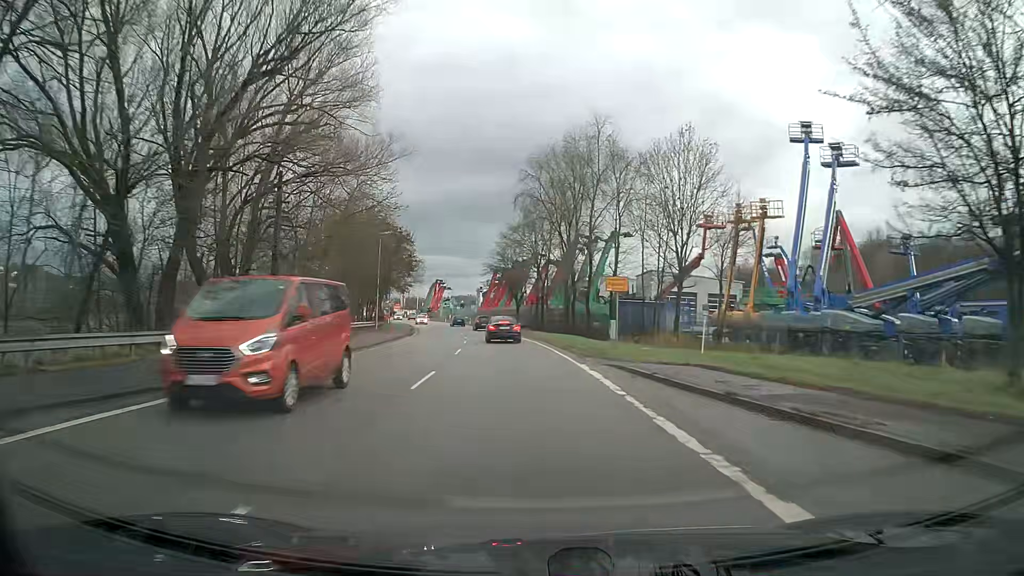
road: primary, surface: asphalt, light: Day
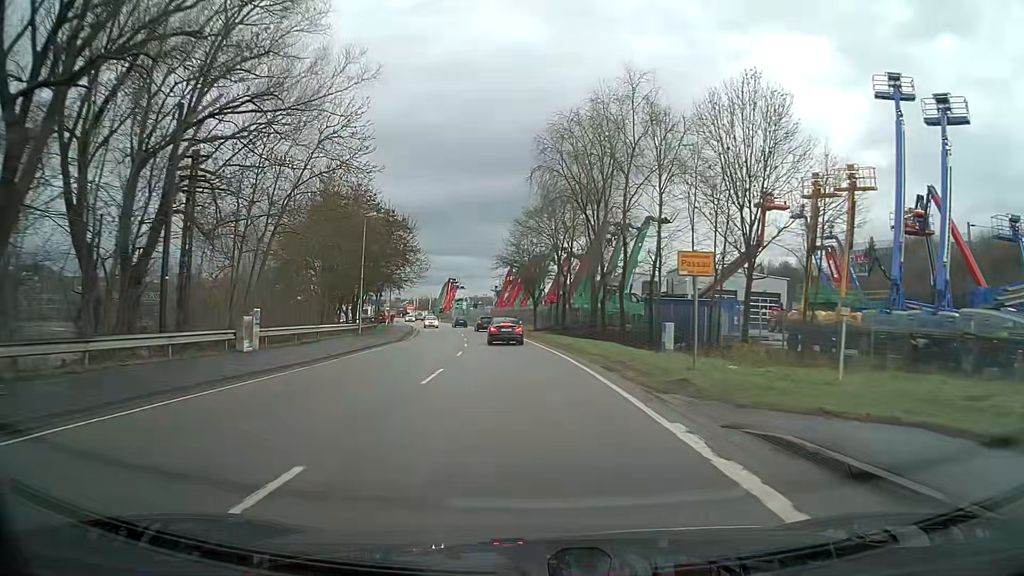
(-0.1, +10.6) m; -1°
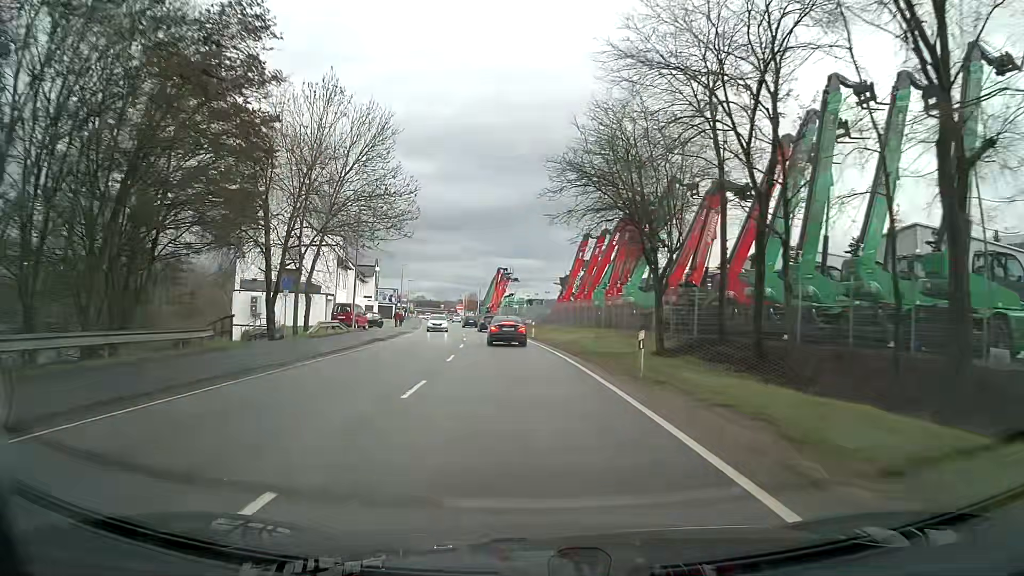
(-2.0, +39.9) m; -6°
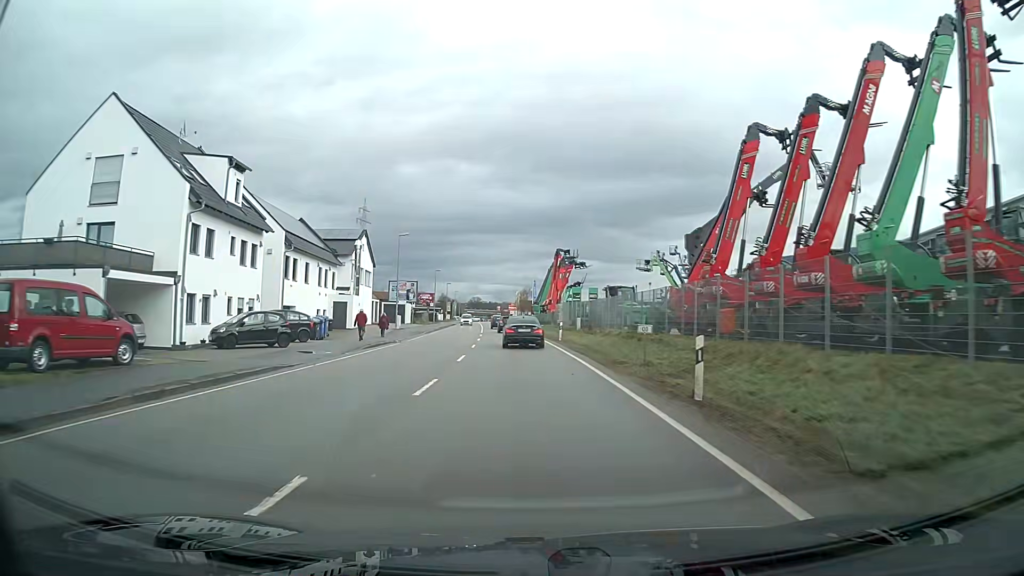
(-1.4, +35.7) m; -5°
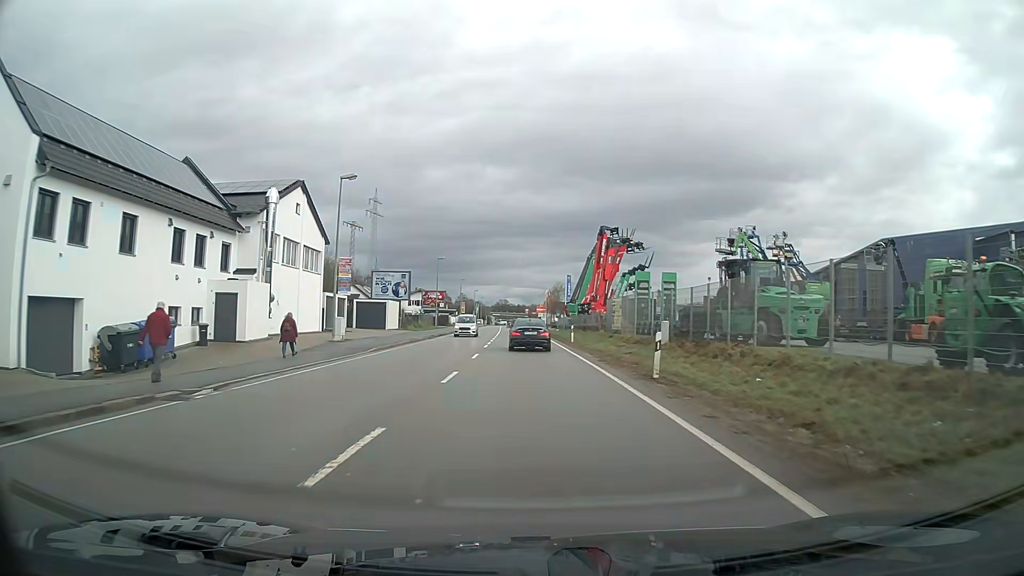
(-0.6, +24.4) m; -2°
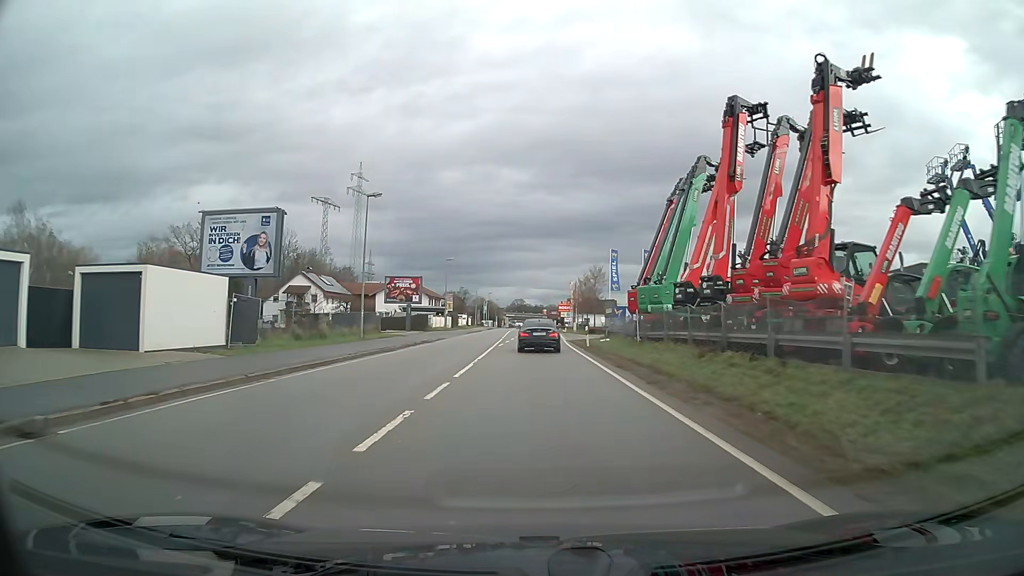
(-0.6, +39.1) m; -1°
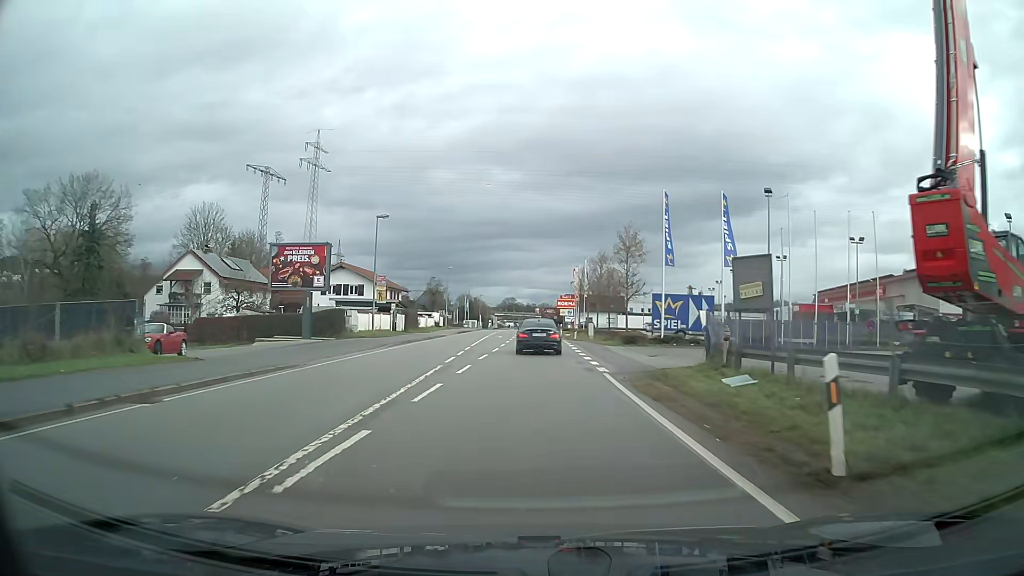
(+0.1, +30.5) m; 0°
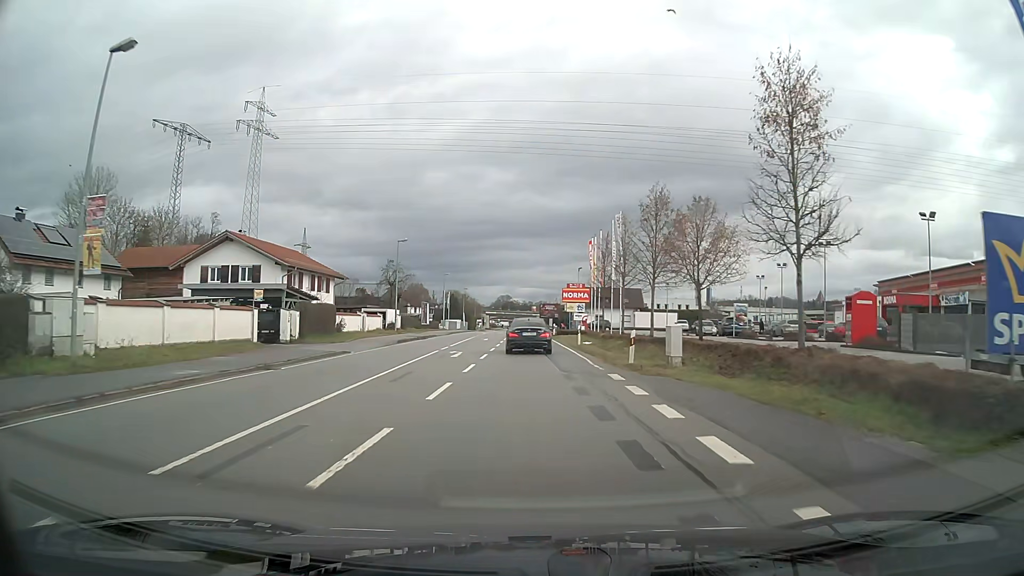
(+0.2, +29.8) m; +1°
